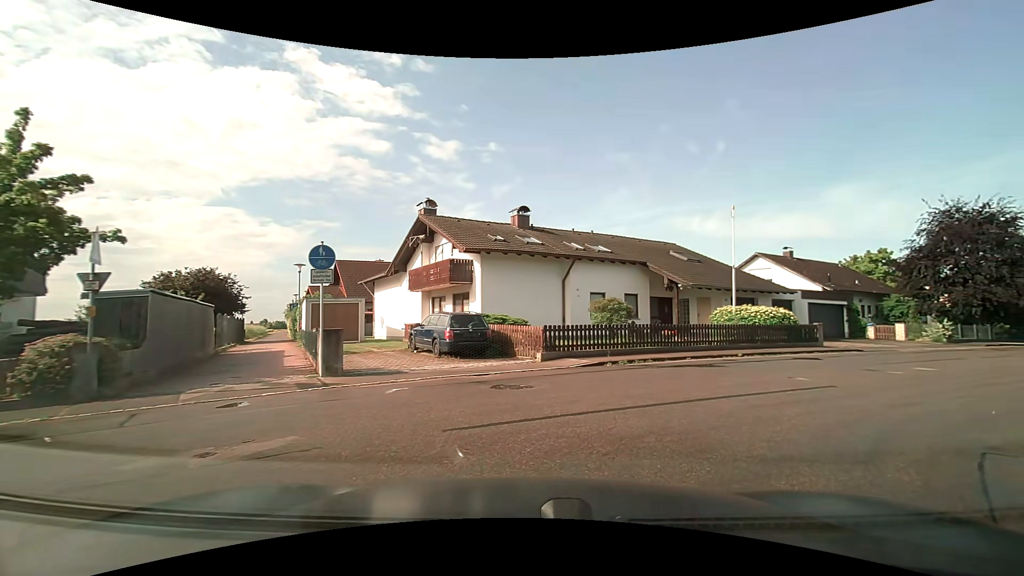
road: residential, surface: asphalt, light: Day
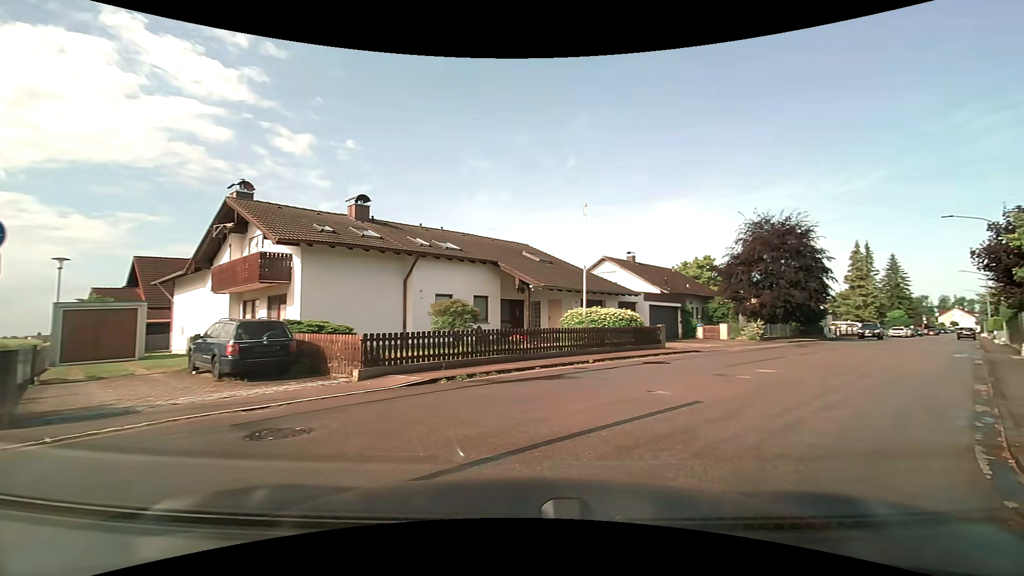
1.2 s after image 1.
(+0.4, +3.0) m; +14°
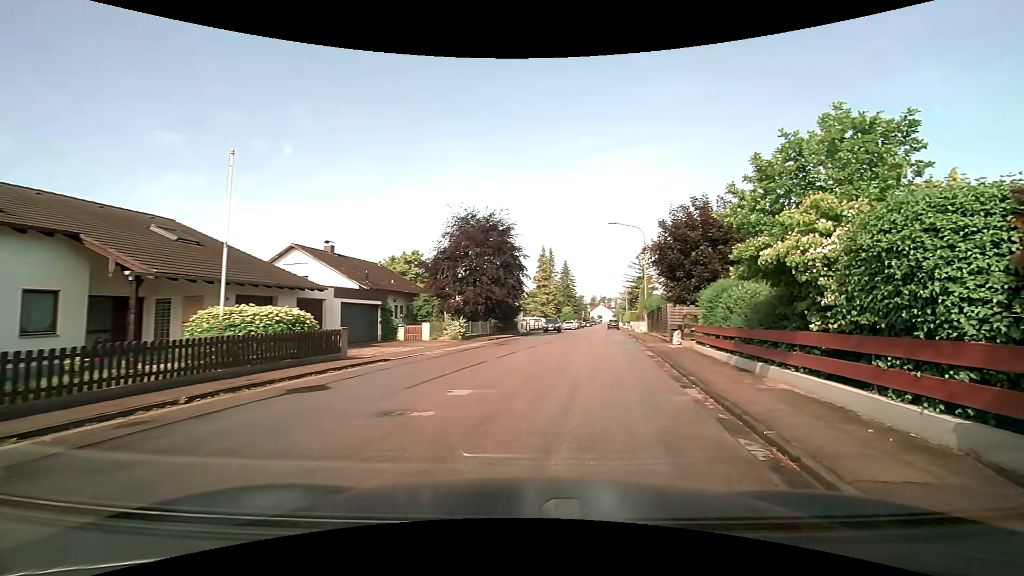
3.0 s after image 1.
(+1.9, +5.7) m; +33°
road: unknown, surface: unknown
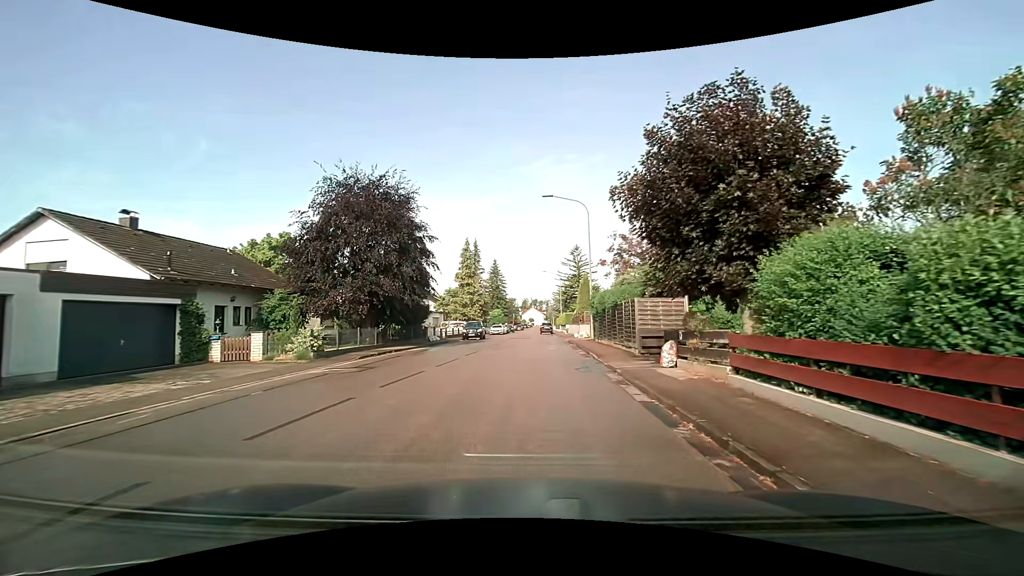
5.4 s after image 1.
(+1.6, +11.0) m; +9°
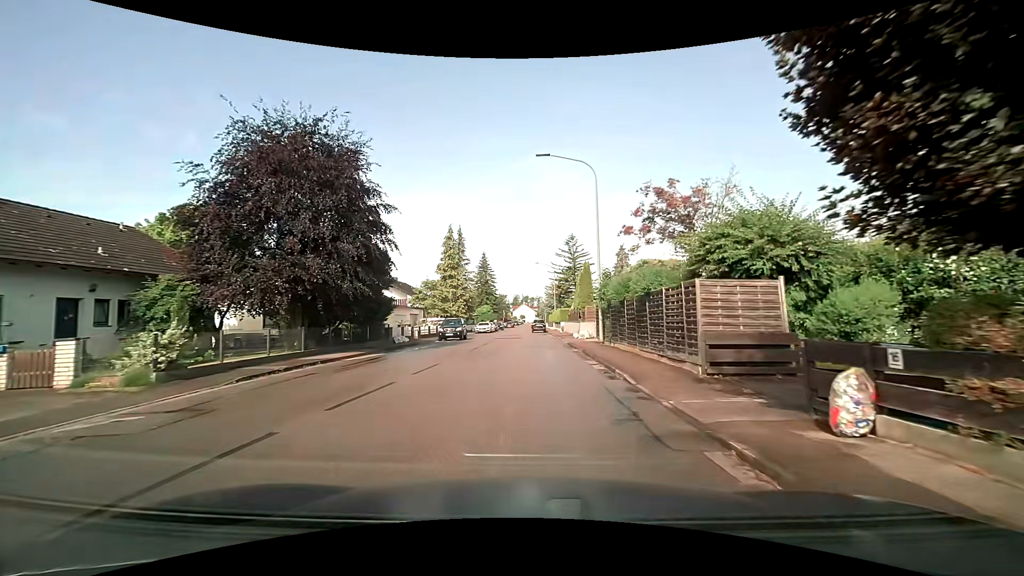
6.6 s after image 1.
(+0.2, +7.7) m; +2°
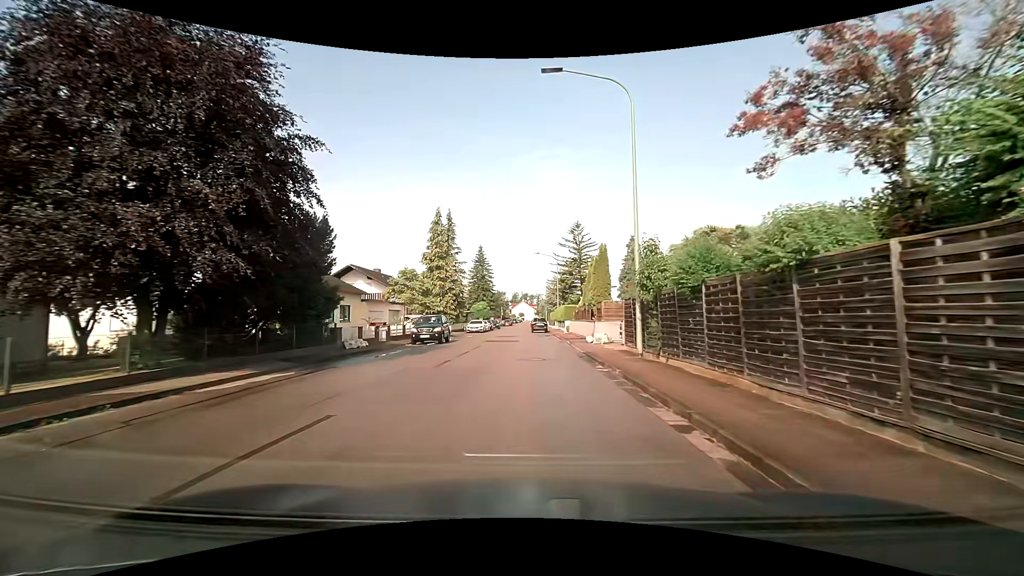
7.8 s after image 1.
(0.0, +8.4) m; 0°
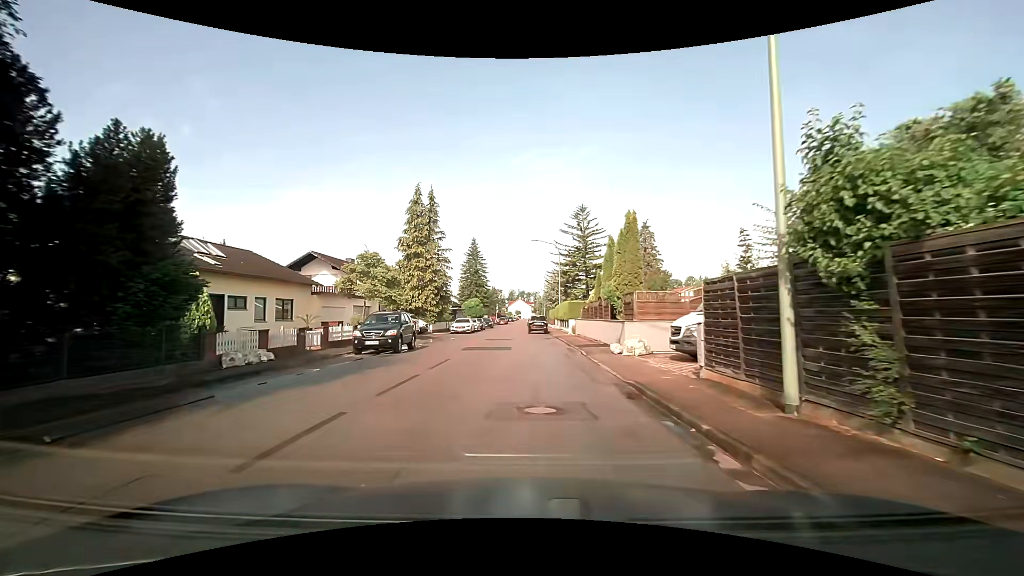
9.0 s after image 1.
(+0.1, +9.1) m; +1°
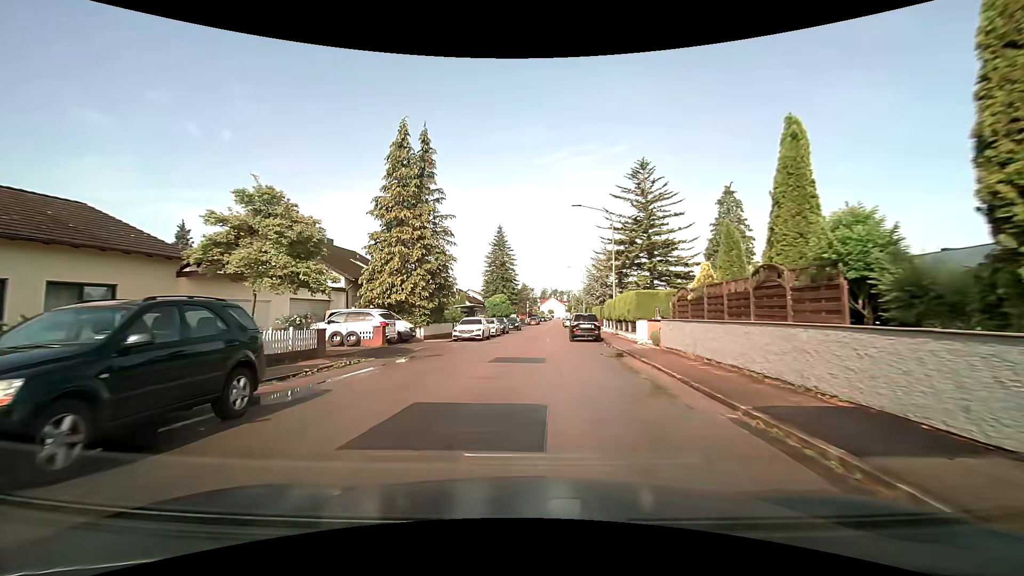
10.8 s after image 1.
(-0.5, +15.9) m; -4°
(0, +10) (0, +20) (+1, +30) (+1, +40) (+2, +50) (+2, +60) (+3, +70) (+4, +80) (+4, +90) (+5, +100) m
